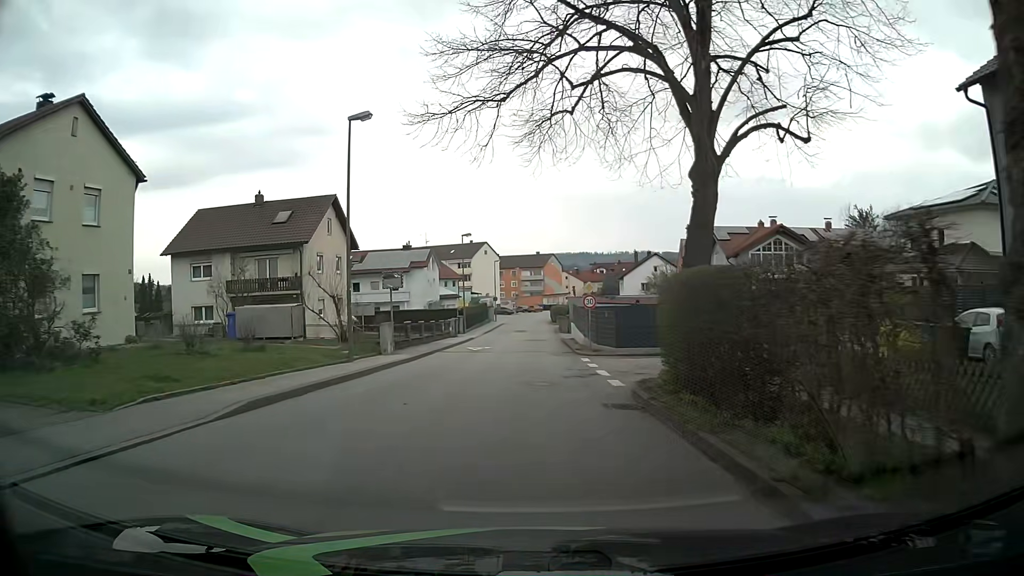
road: unclassified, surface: asphalt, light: Day
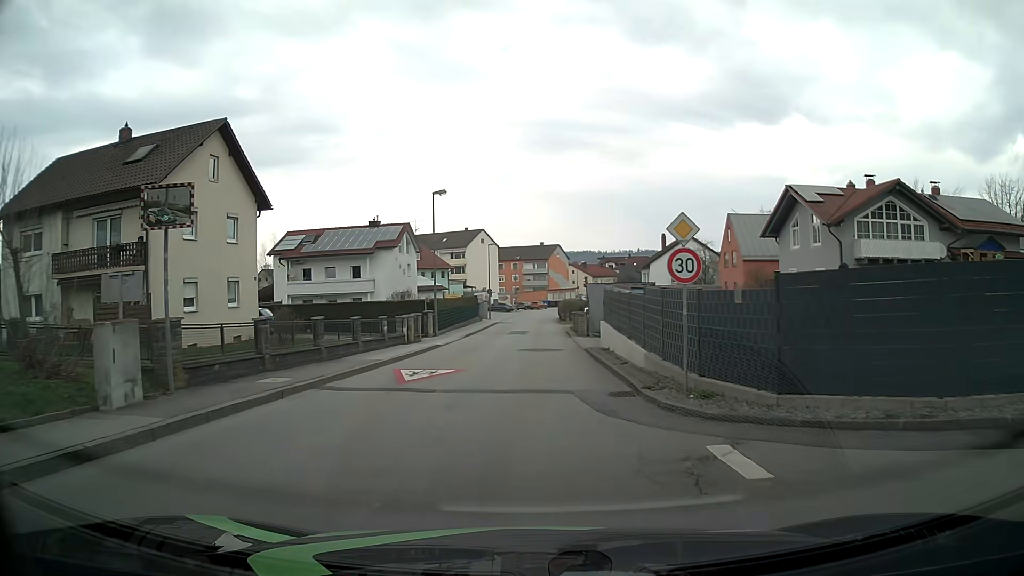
(+0.2, +17.9) m; 0°
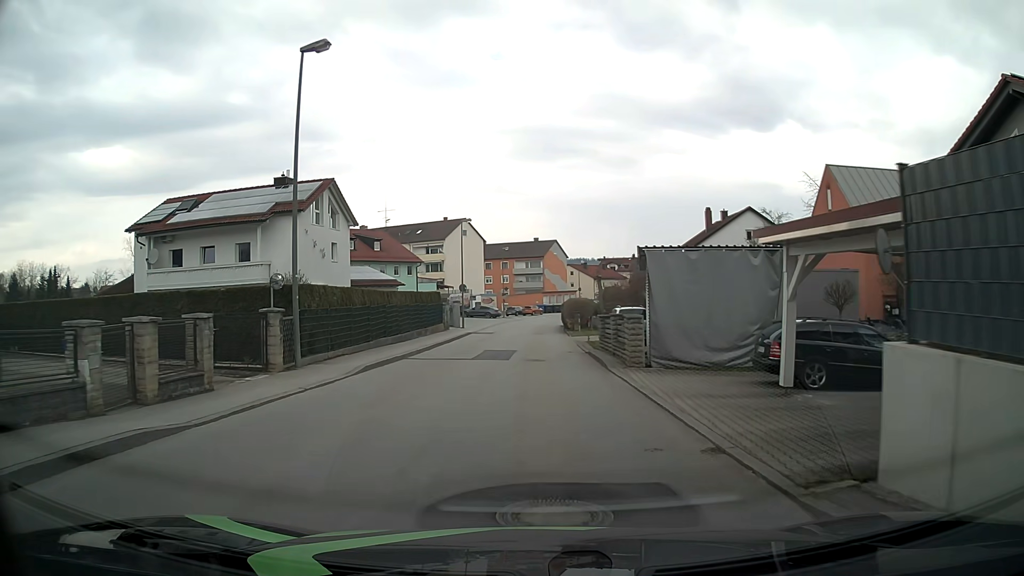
(0.0, +22.2) m; +1°
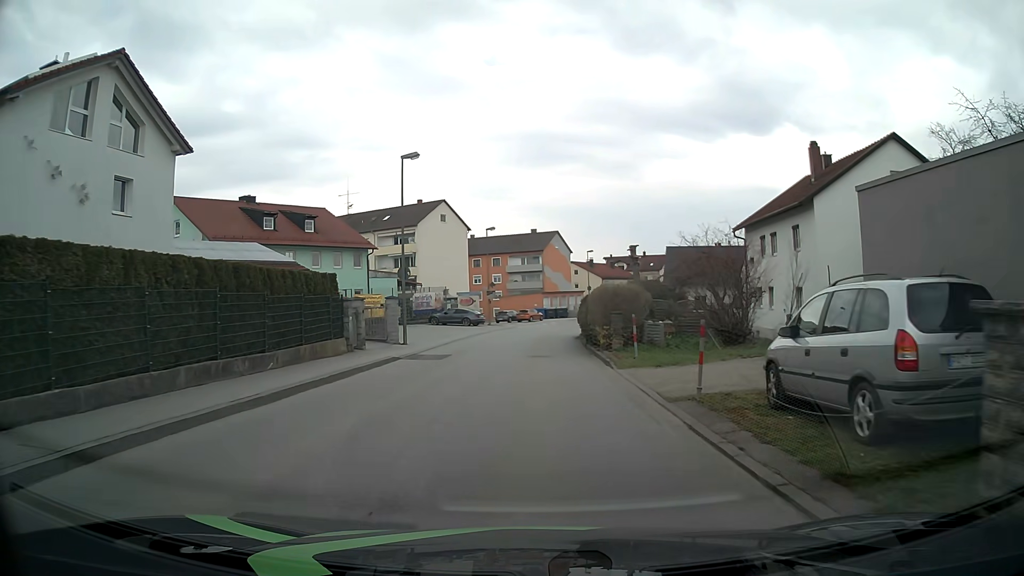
(+0.1, +22.3) m; 0°
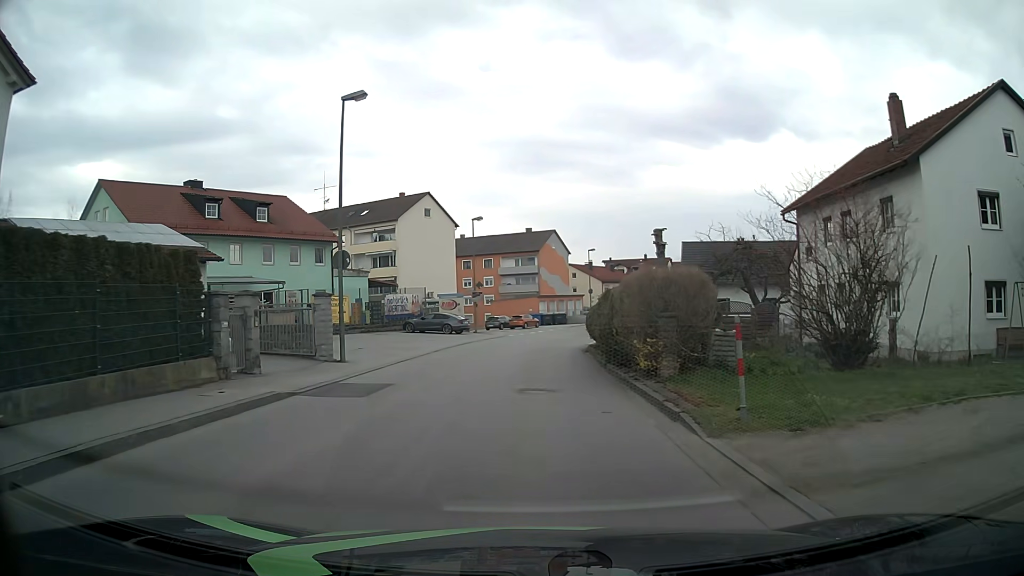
(0.0, +8.9) m; 0°
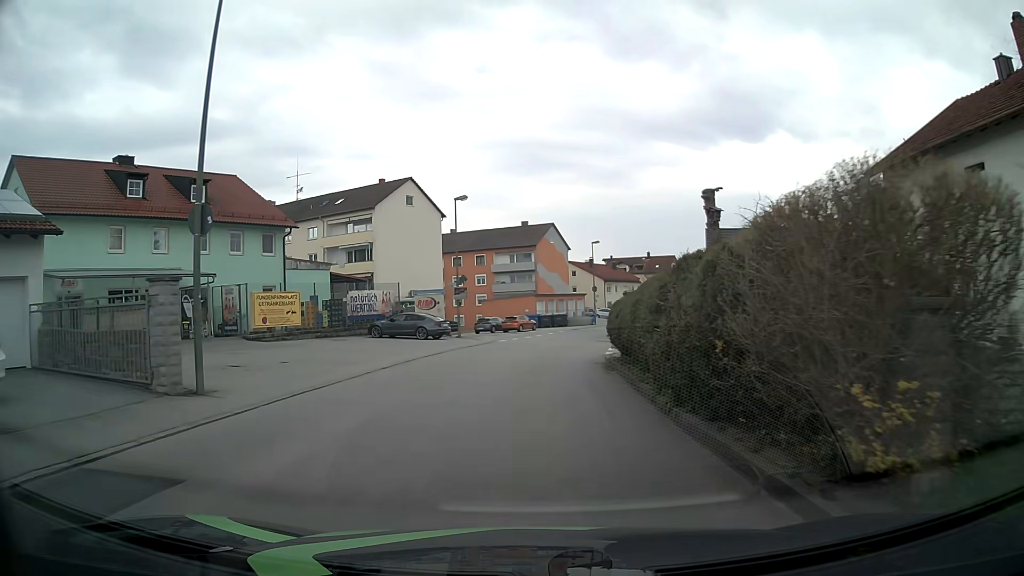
(+0.1, +8.9) m; +1°
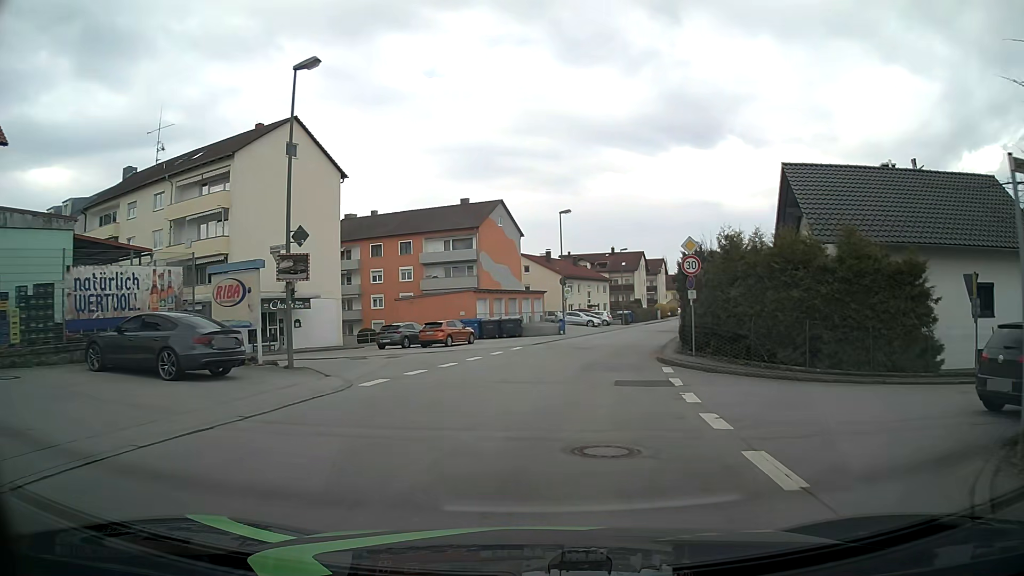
(+0.3, +22.2) m; +4°
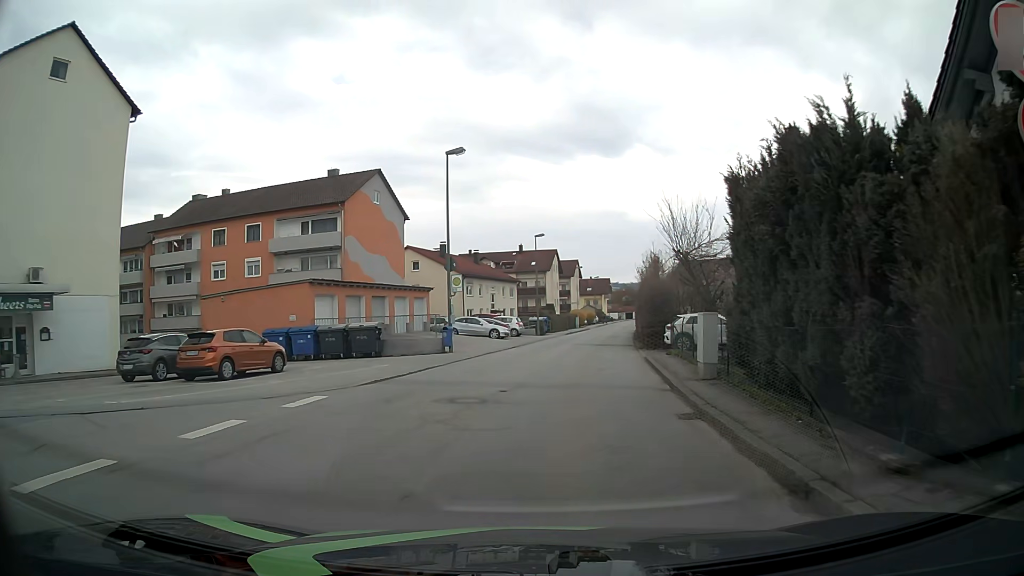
(+1.2, +17.8) m; +9°
(0, +10) (+1, +20) (+2, +30) (+3, +40) (+5, +50) (+6, +60) (+7, +70) (+9, +79) (+10, +89) (+12, +99) m
